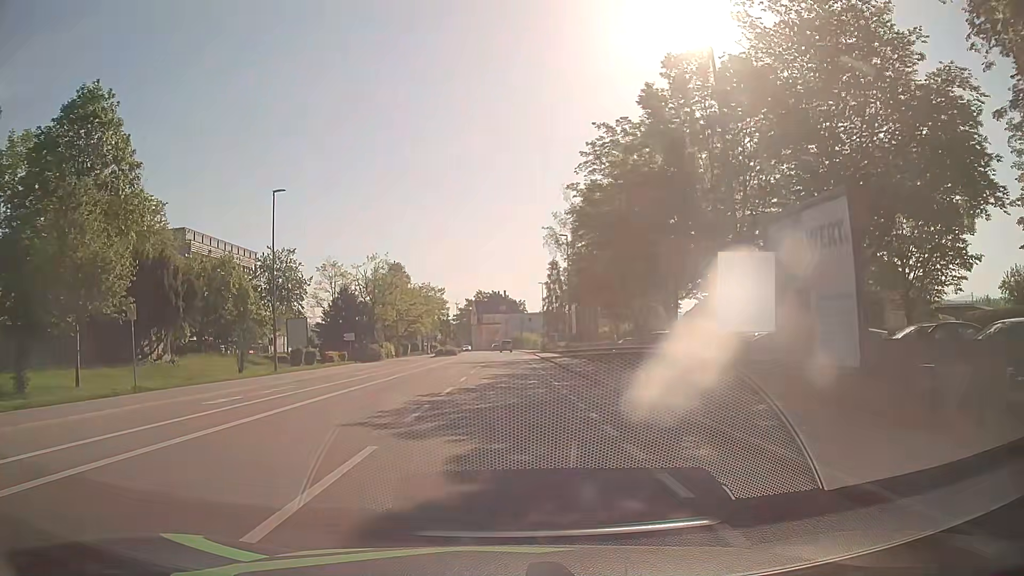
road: tertiary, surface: asphalt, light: Day
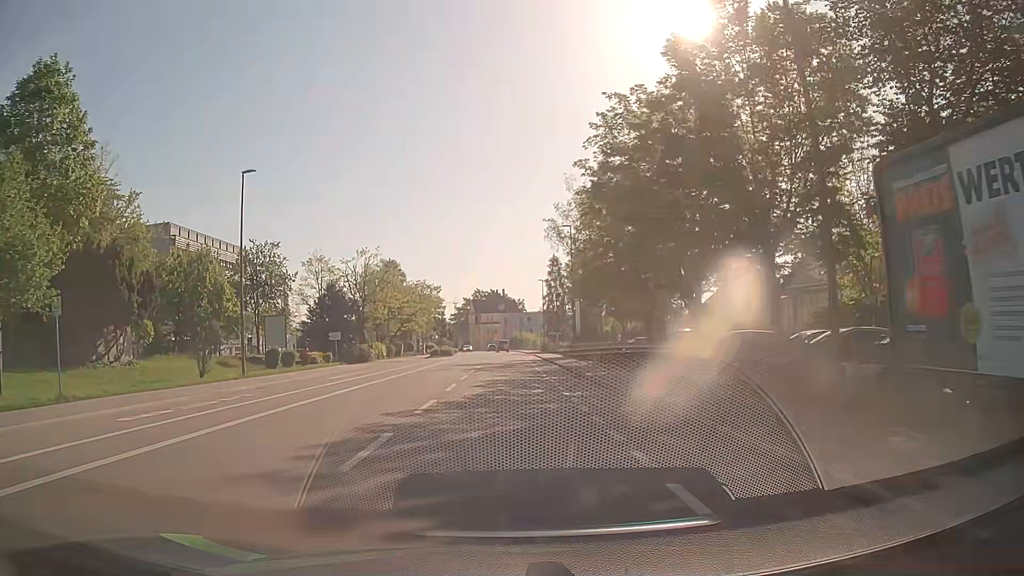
(0.0, +4.6) m; 0°
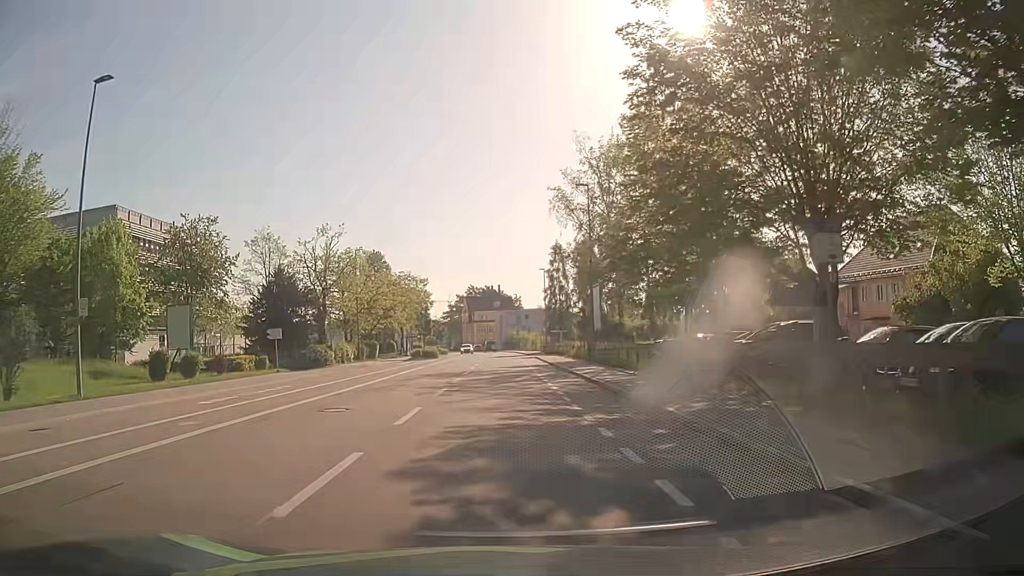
(+0.2, +13.9) m; +1°
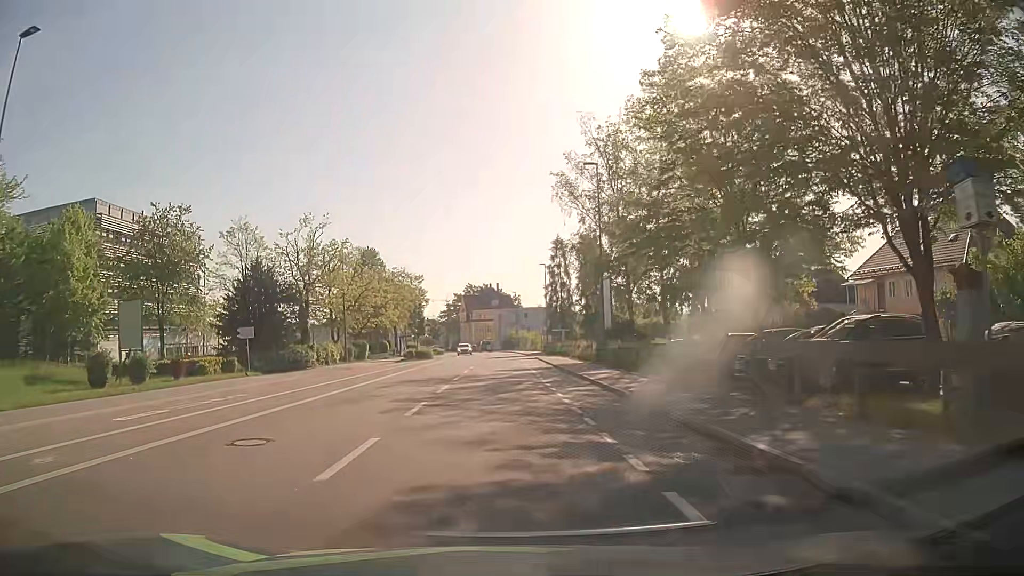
(0.0, +4.6) m; -1°
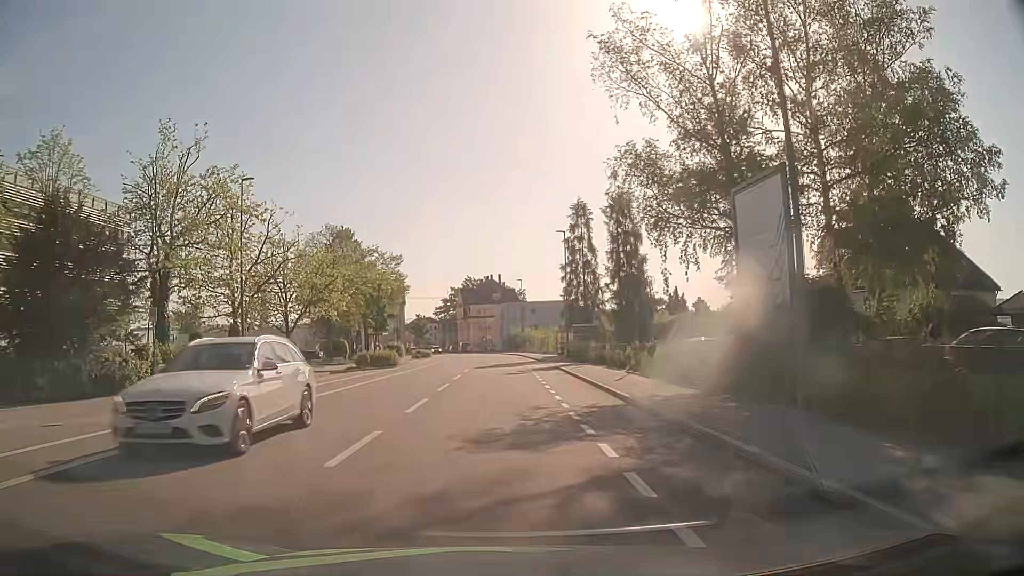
(+0.3, +23.3) m; +1°
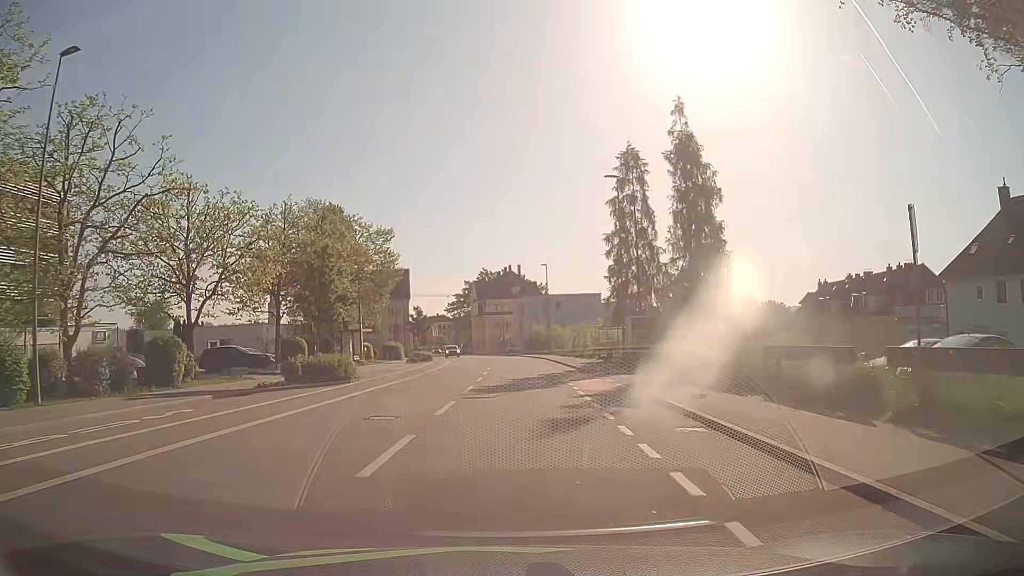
(-0.3, +18.3) m; -2°
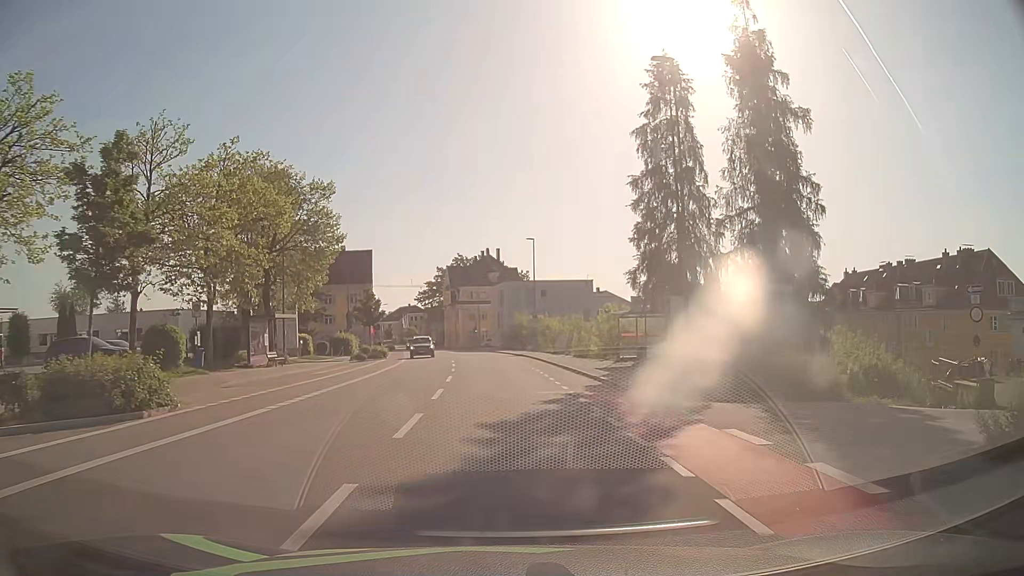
(+0.1, +15.3) m; +1°
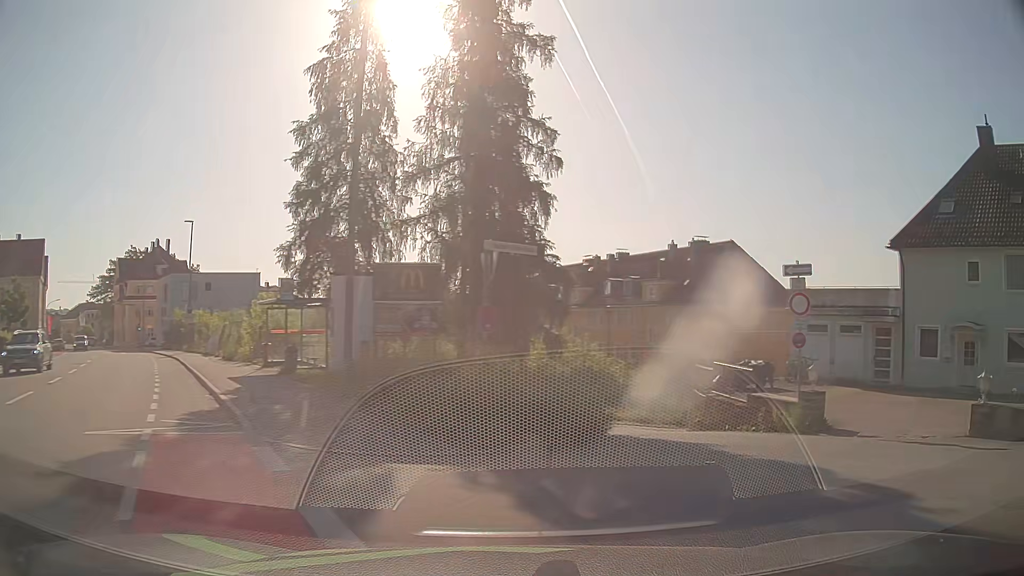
(+1.4, +7.5) m; +28°
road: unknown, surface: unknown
(+6, +7) (+15, +3) (+21, -4) (+26, -13) (+30, -22) (+34, -31) (+38, -41) (+42, -50) (+46, -59) (+51, -68) m
